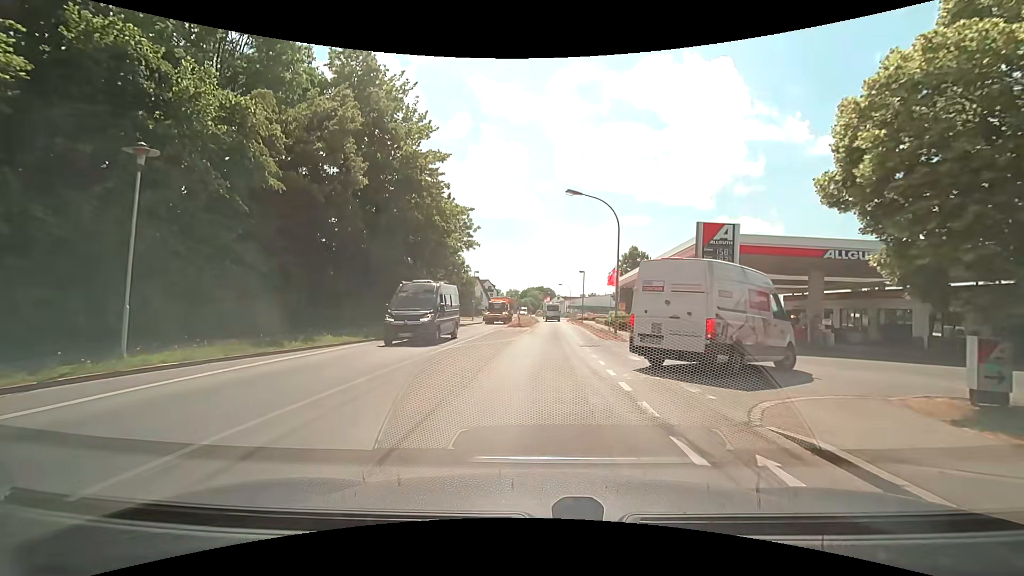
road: secondary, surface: asphalt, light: Day
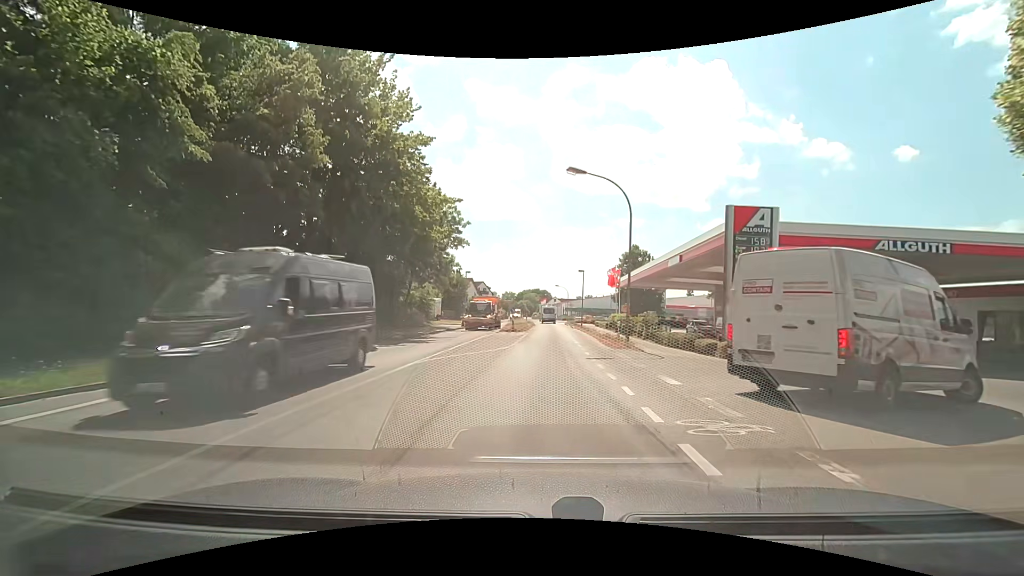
(0.0, +4.3) m; 0°
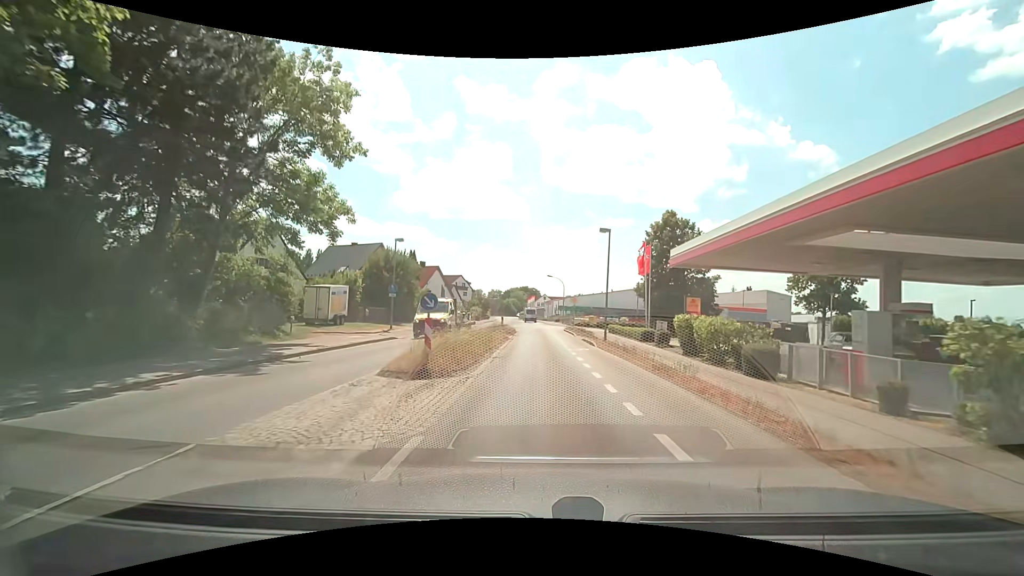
(+0.2, +26.0) m; +1°
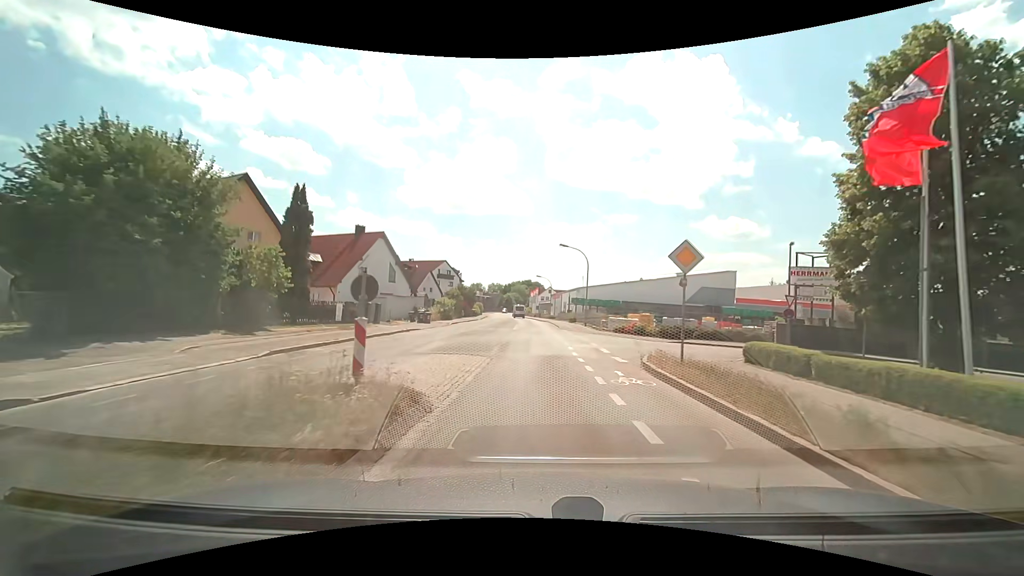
(-0.1, +31.9) m; 0°
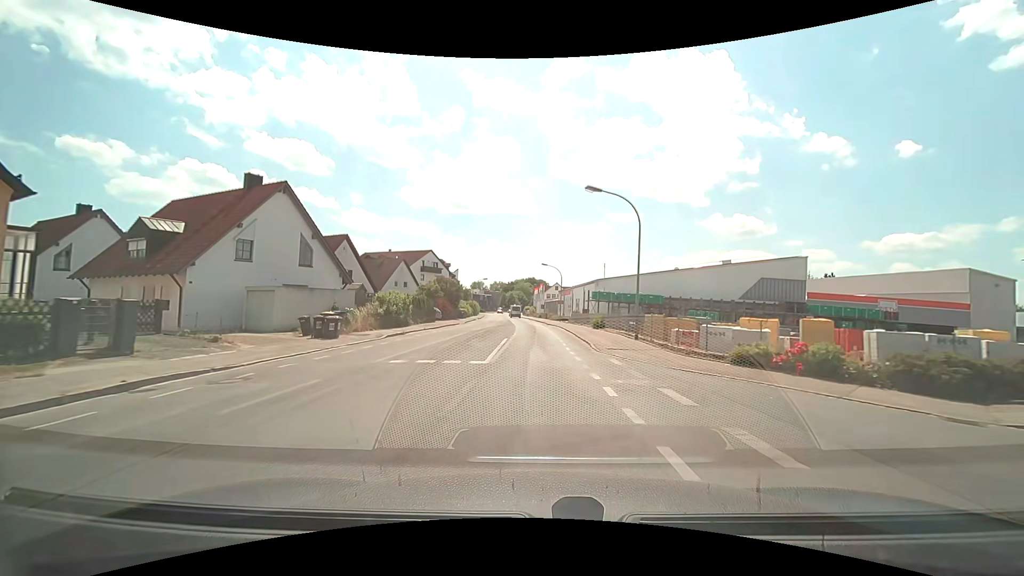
(-0.1, +21.1) m; -1°
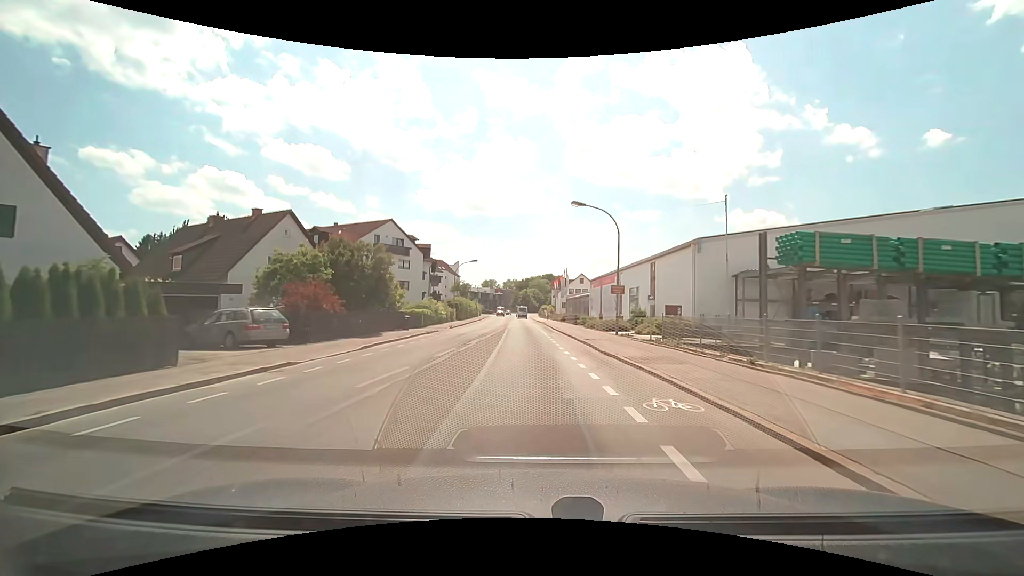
(+0.1, +36.2) m; -1°
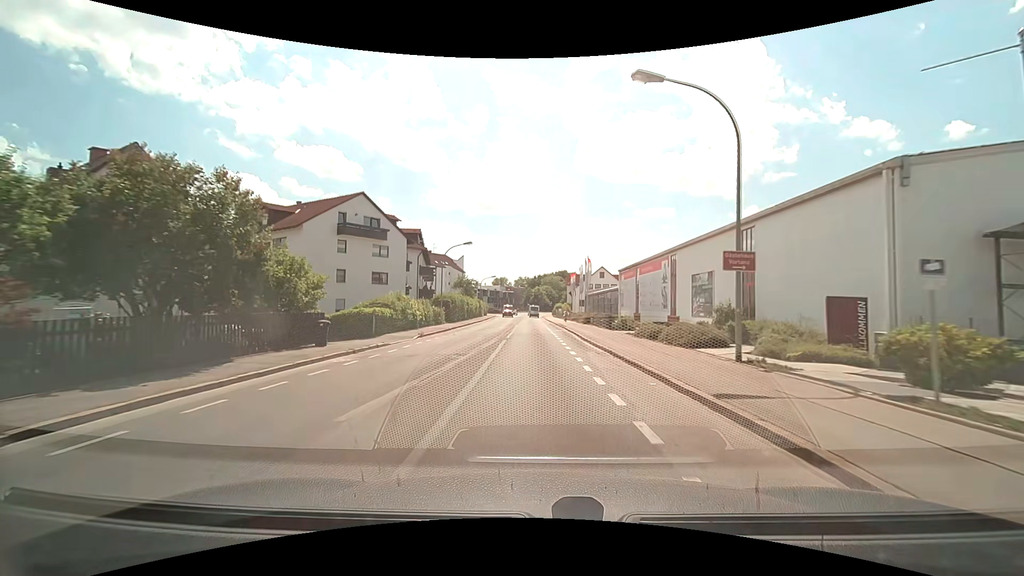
(-0.2, +14.9) m; -1°
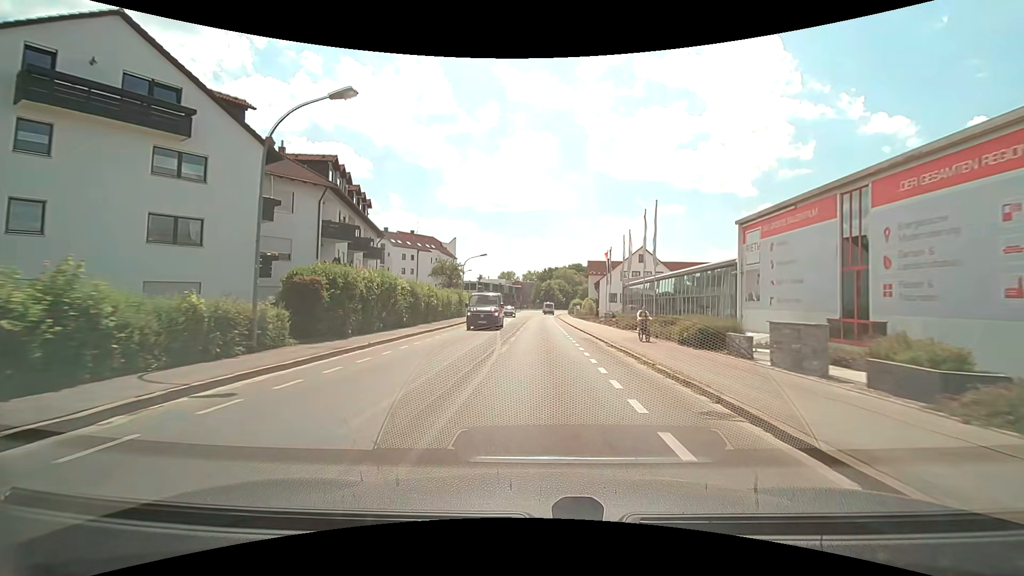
(-0.6, +30.7) m; -1°
(0, +10) (0, +20) (0, +30) (0, +40) (0, +50) (0, +60) (0, +70) (+1, +80) (+1, +90) (+2, +100) m
